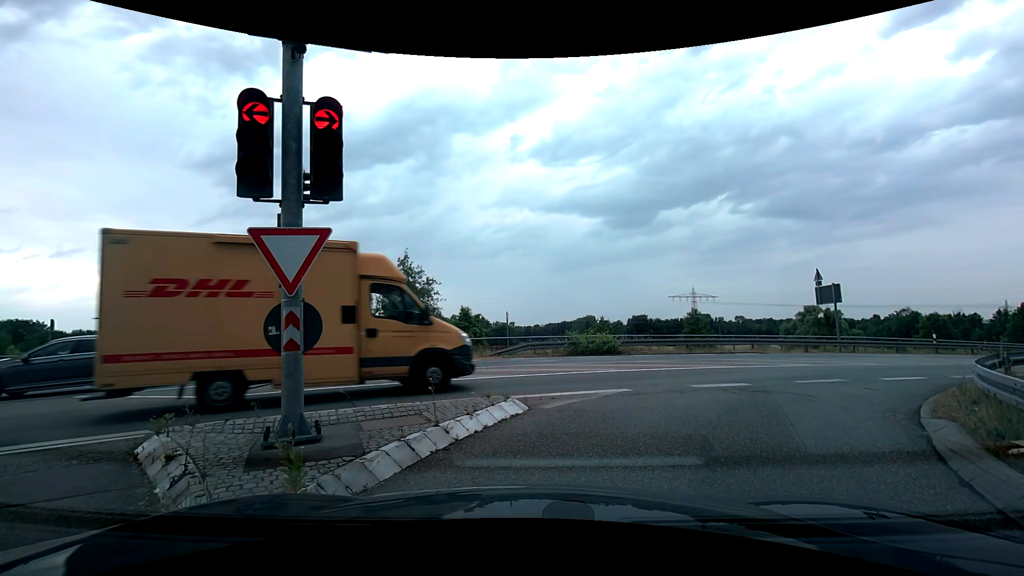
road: trunk_link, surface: asphalt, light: Day
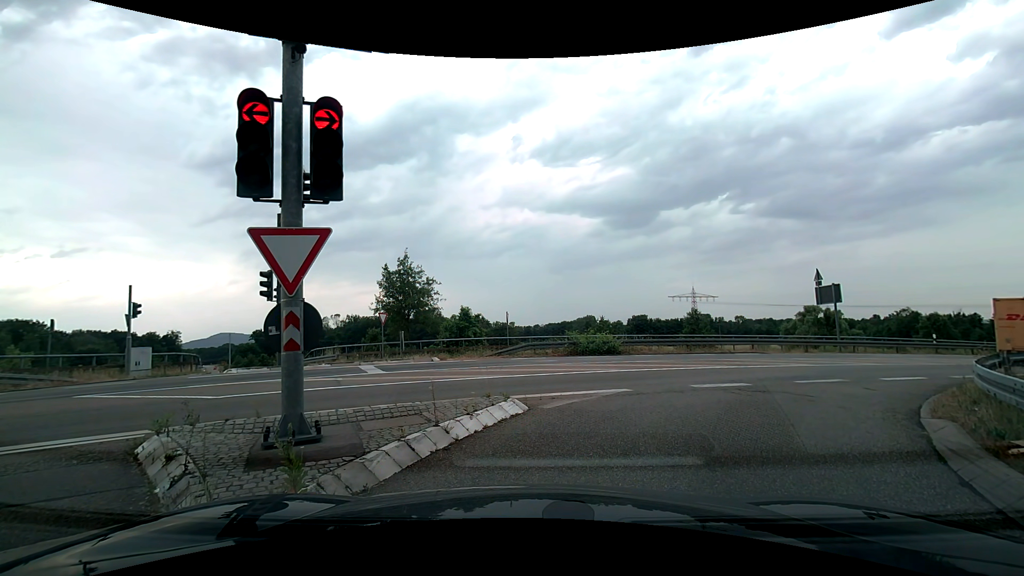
(0.0, 0.0) m; 0°
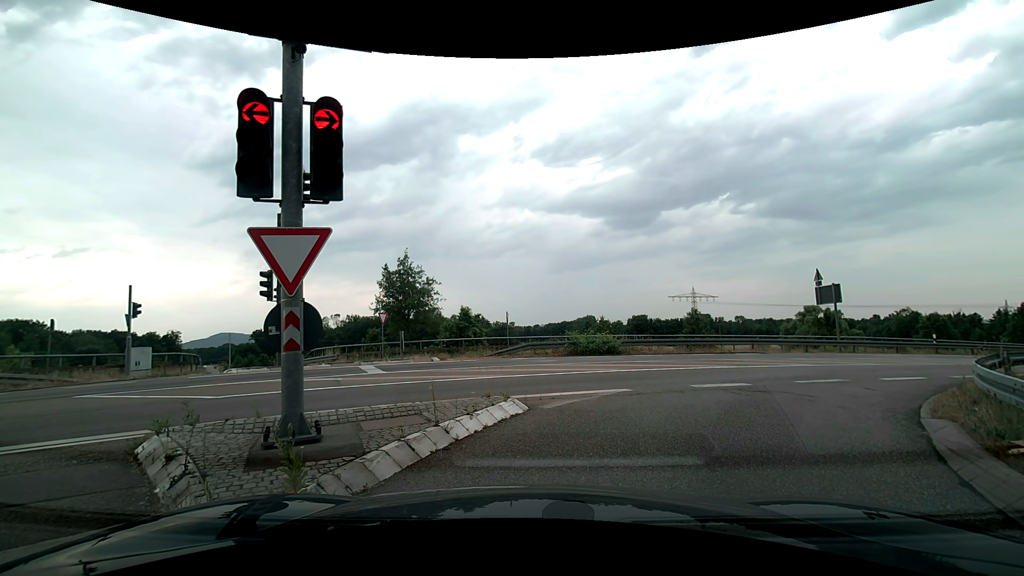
(0.0, 0.0) m; 0°
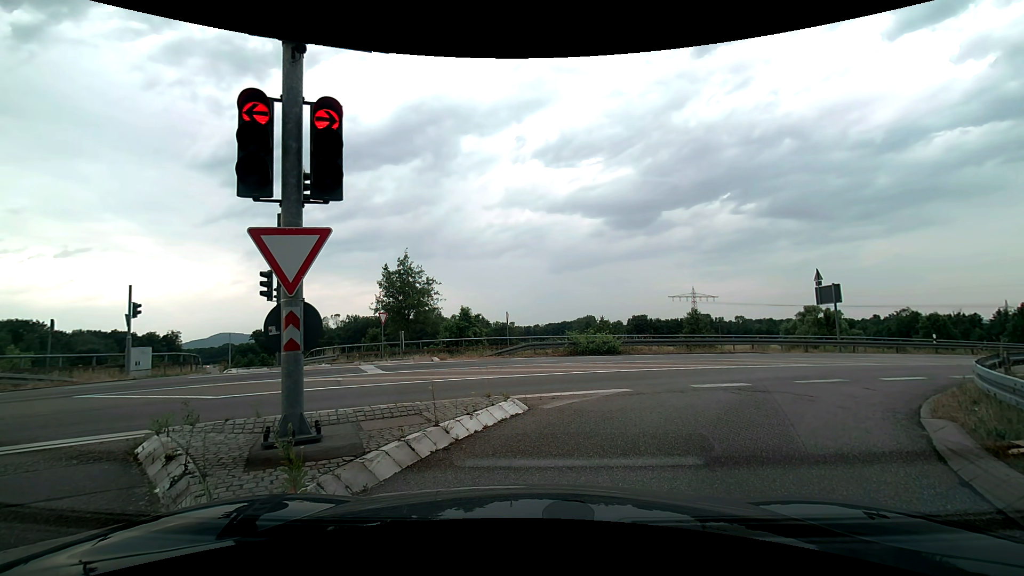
(0.0, 0.0) m; 0°
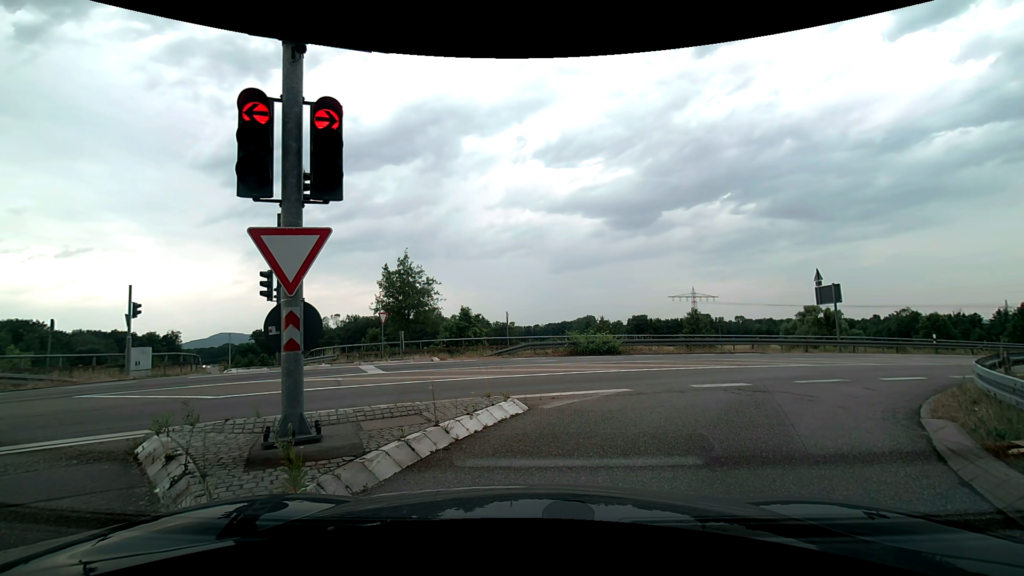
(0.0, 0.0) m; 0°
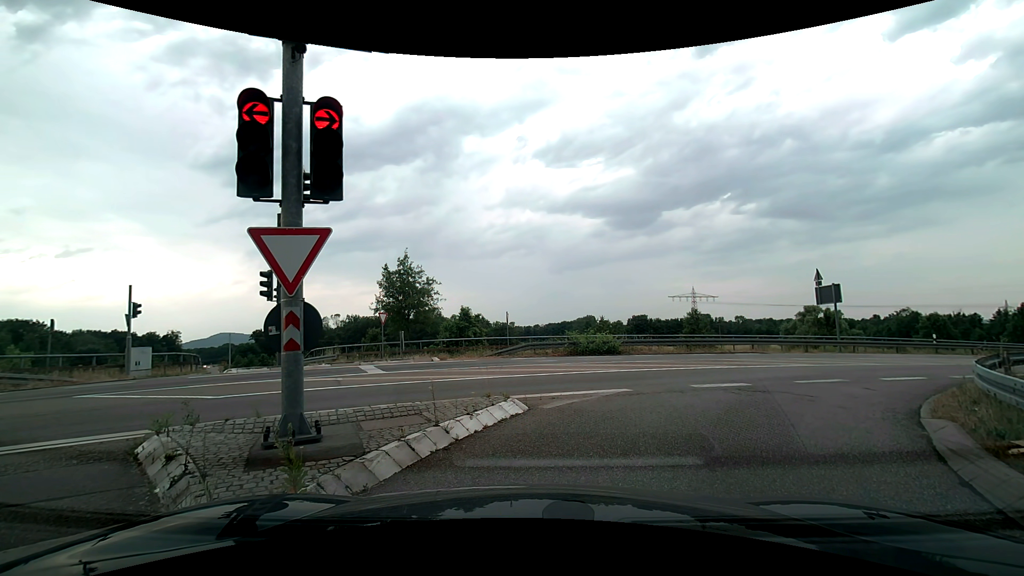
(0.0, 0.0) m; 0°
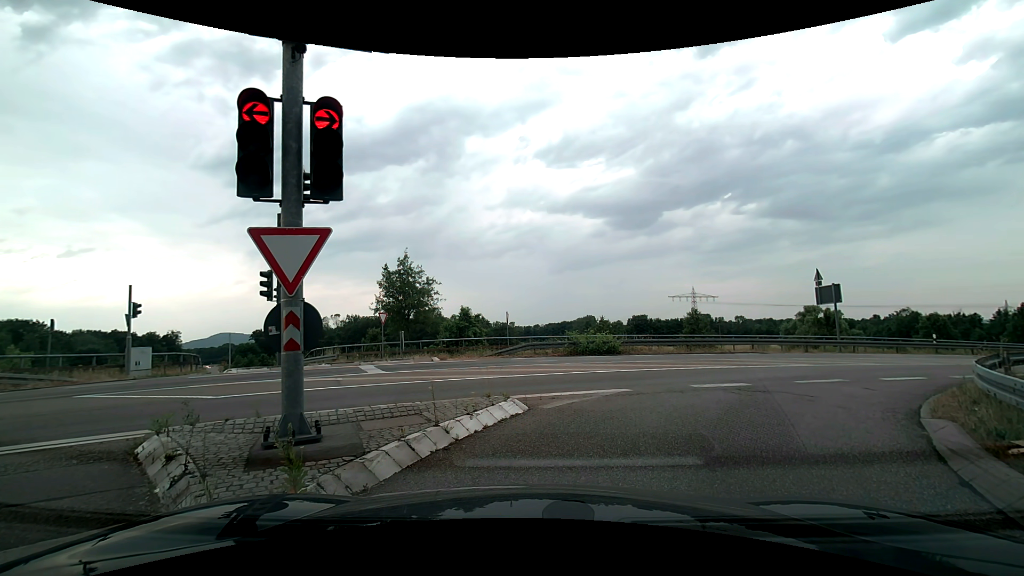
(0.0, 0.0) m; 0°
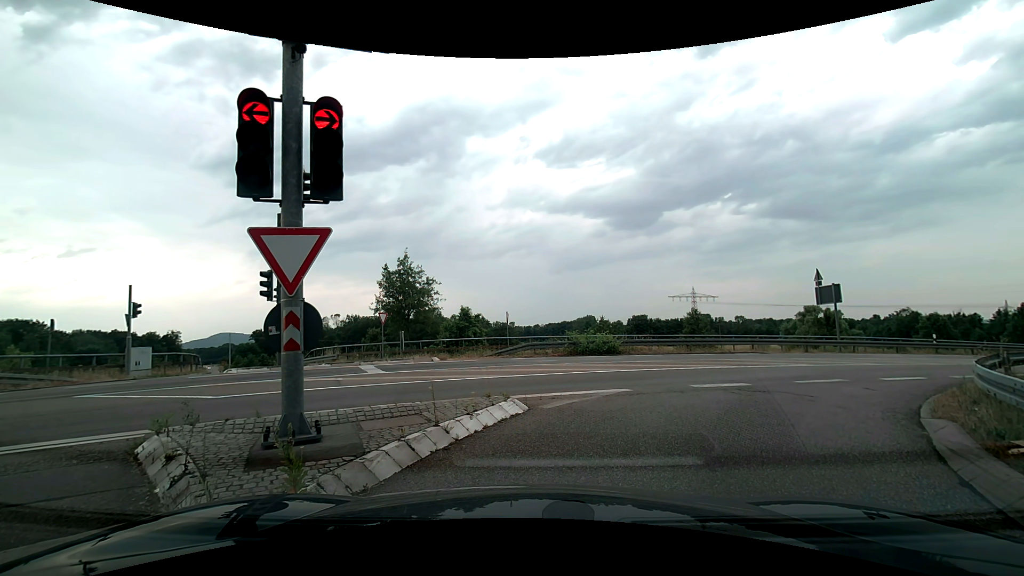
(0.0, 0.0) m; 0°
(+3, +9) (+10, +17) (+18, +22) (+27, +27) (+36, +32) (+44, +36) (+53, +41) (+62, +45) (+71, +50) (+80, +54) m
